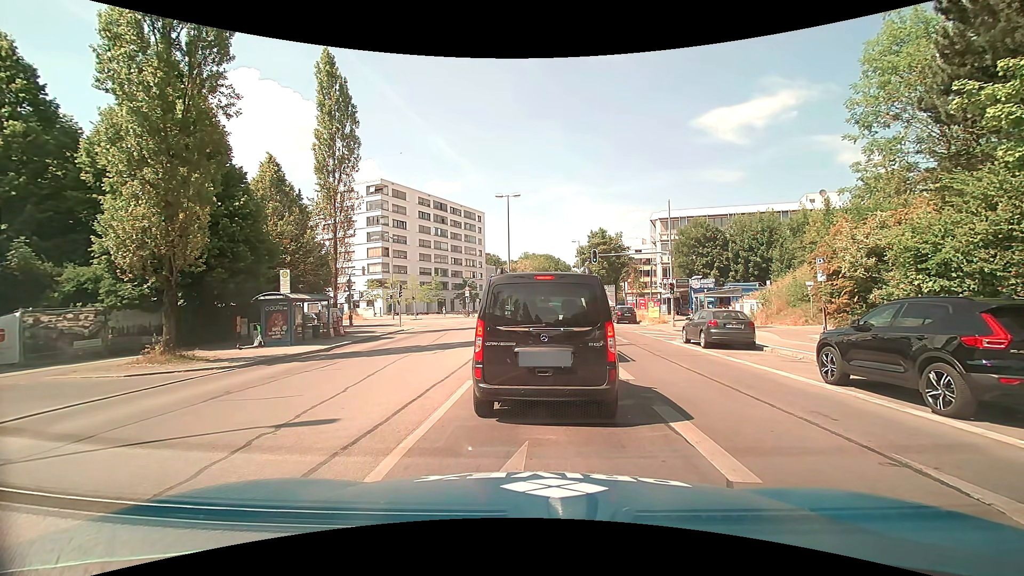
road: secondary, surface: asphalt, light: Day
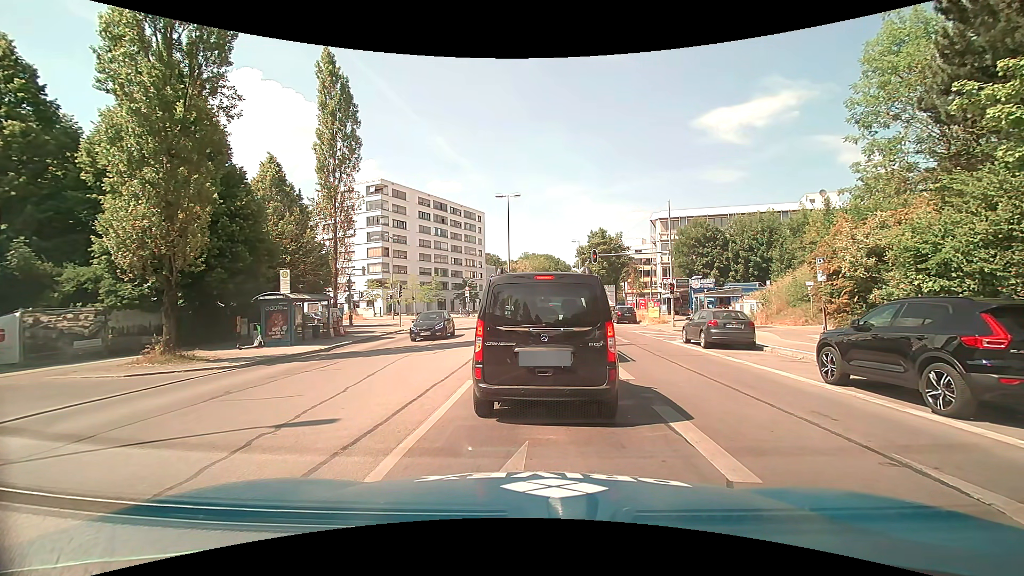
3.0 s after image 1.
(0.0, 0.0) m; 0°
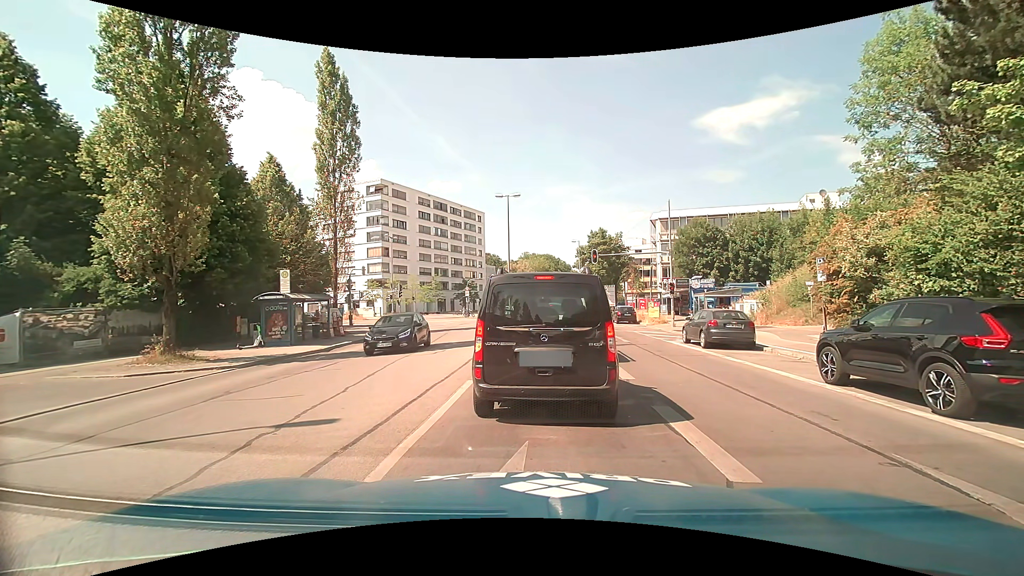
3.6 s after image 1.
(0.0, 0.0) m; 0°
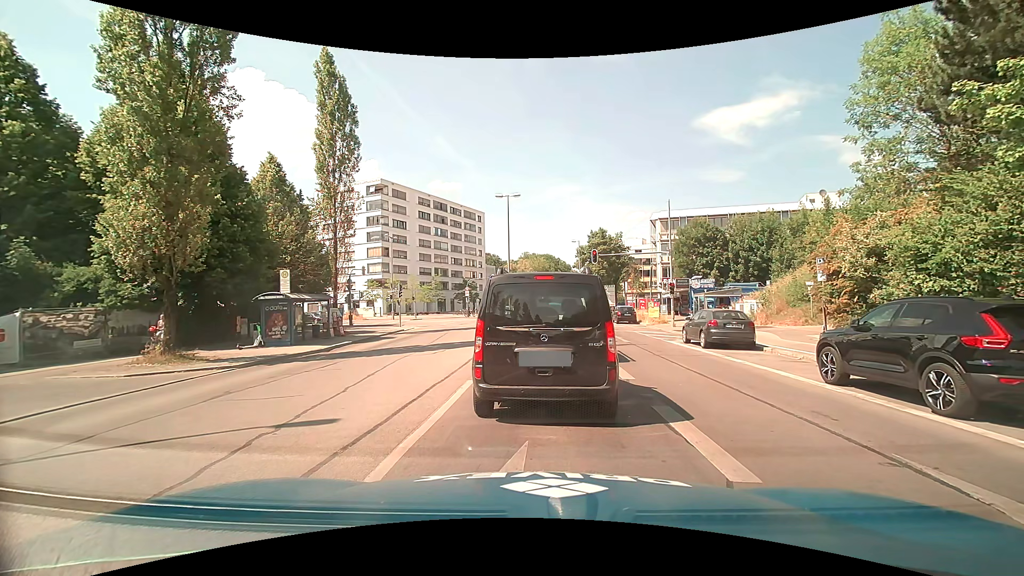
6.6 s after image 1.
(0.0, 0.0) m; 0°
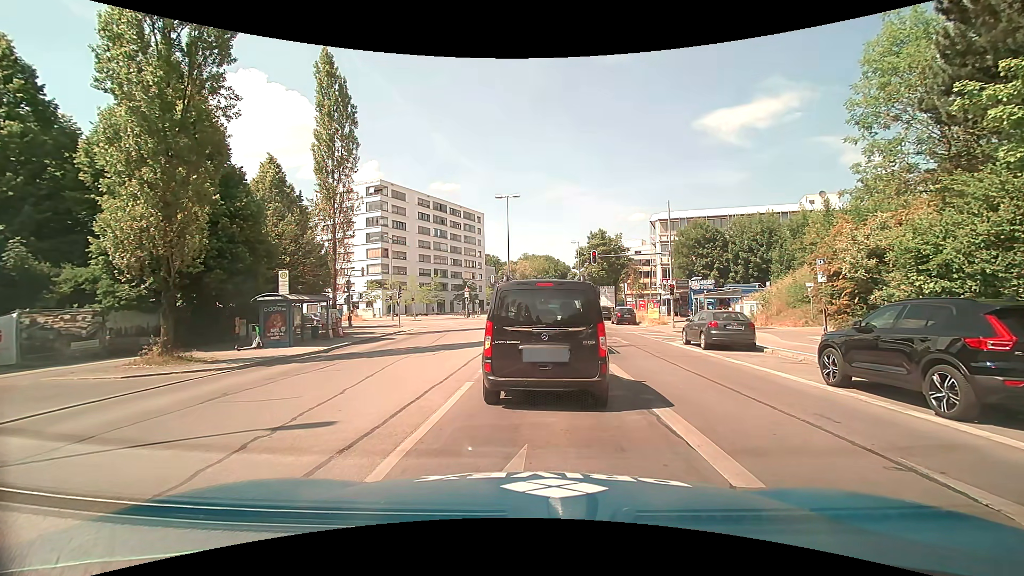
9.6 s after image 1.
(0.0, 0.0) m; 0°
